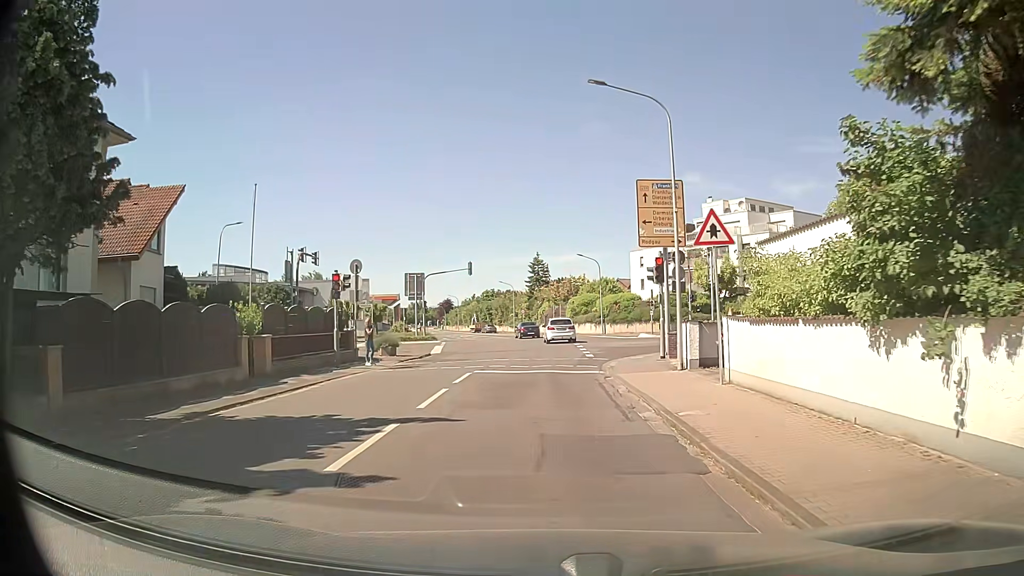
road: tertiary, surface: asphalt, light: Day
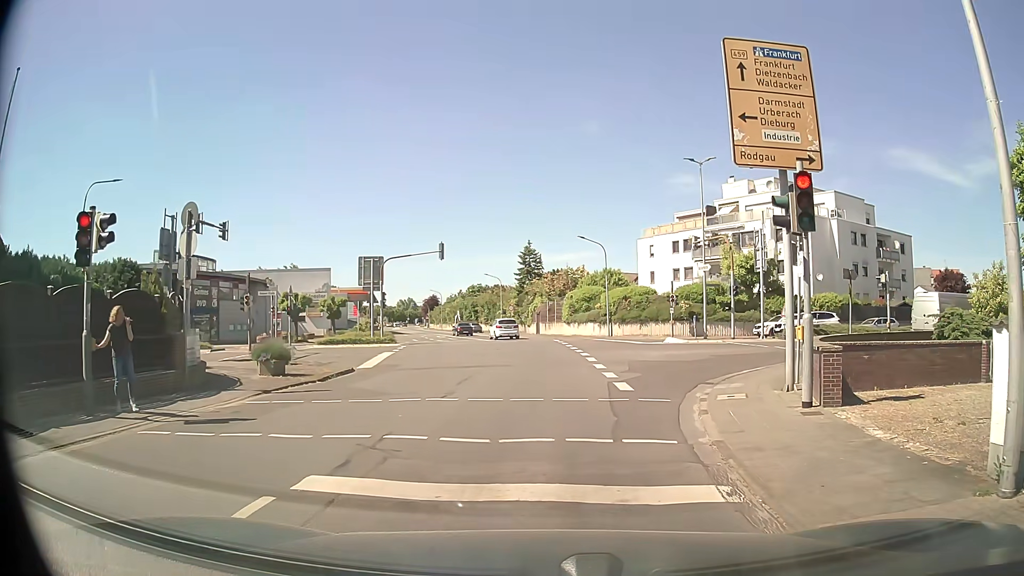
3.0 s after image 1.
(+0.4, +12.5) m; 0°
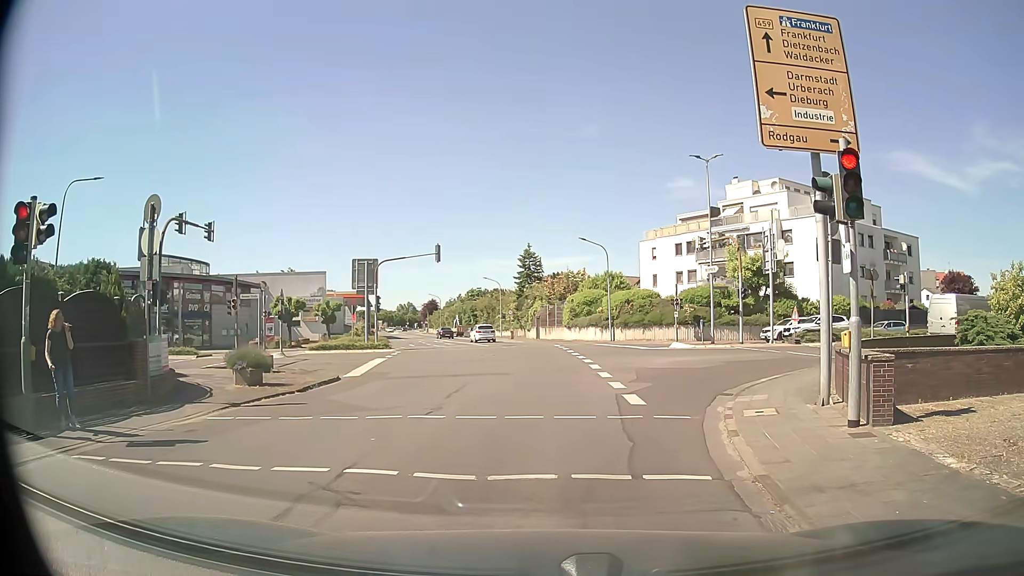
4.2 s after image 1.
(0.0, +1.4) m; +2°
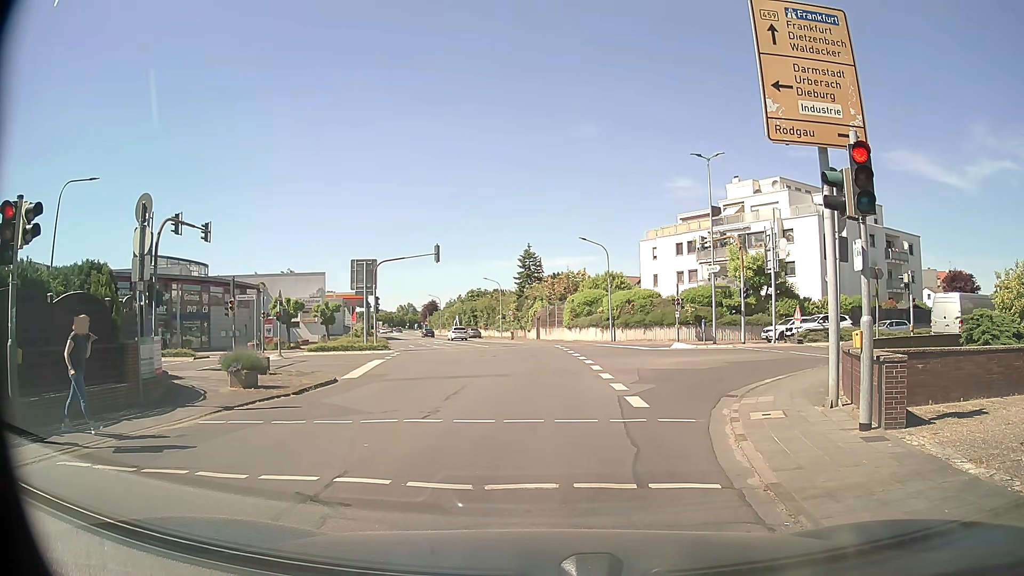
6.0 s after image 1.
(0.0, +0.4) m; 0°
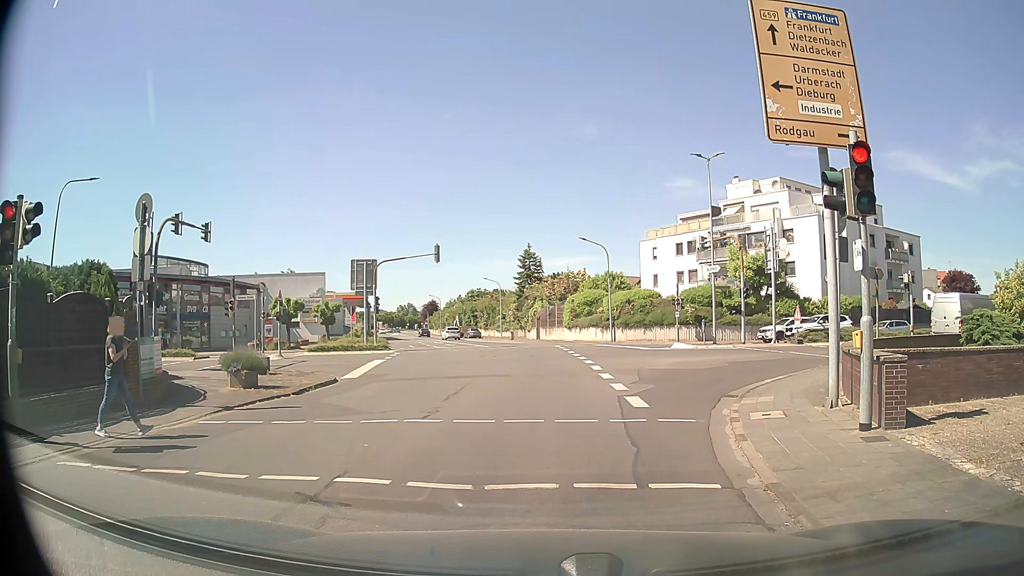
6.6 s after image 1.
(0.0, 0.0) m; 0°
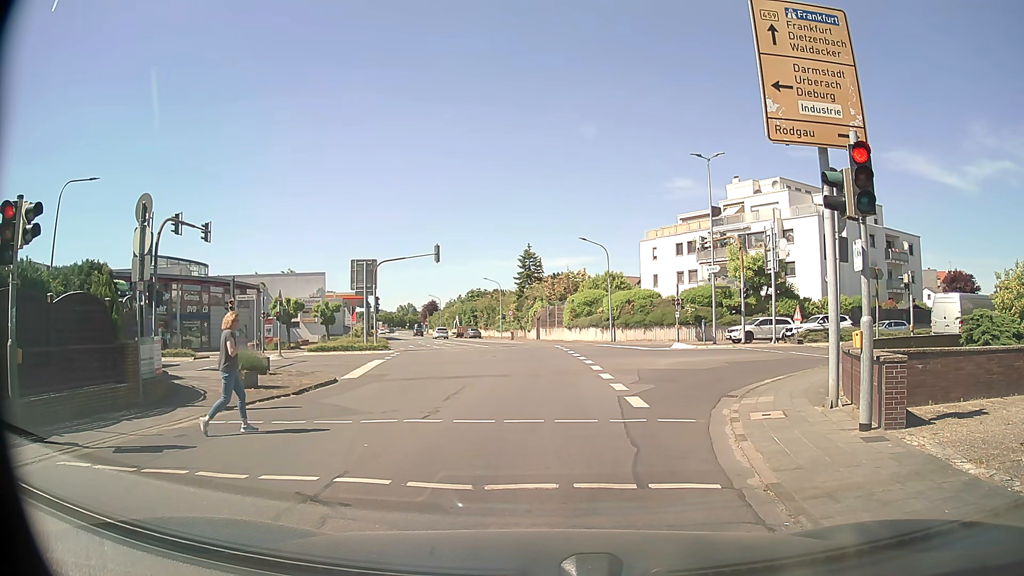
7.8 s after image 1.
(0.0, 0.0) m; 0°
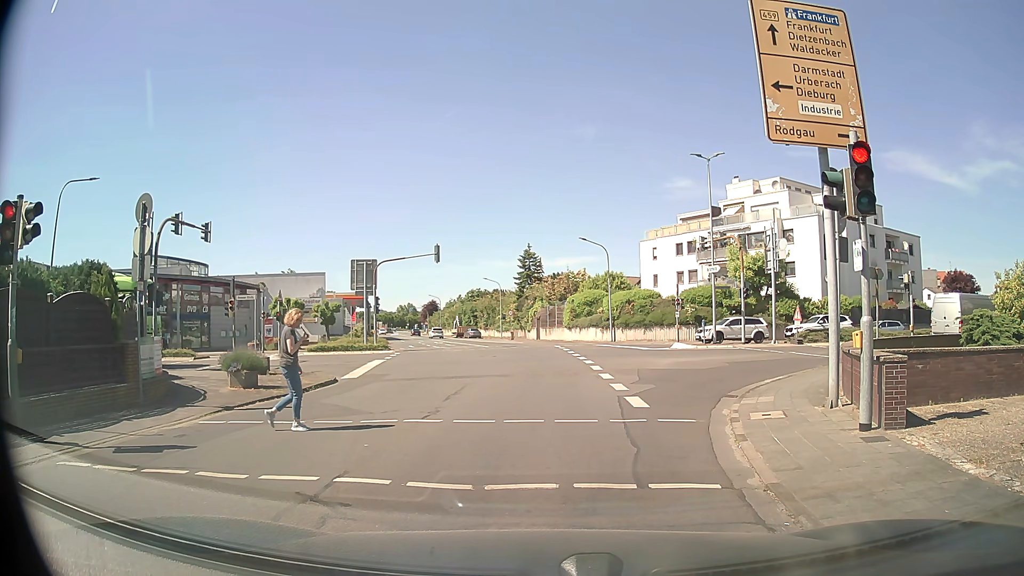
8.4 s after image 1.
(0.0, 0.0) m; 0°
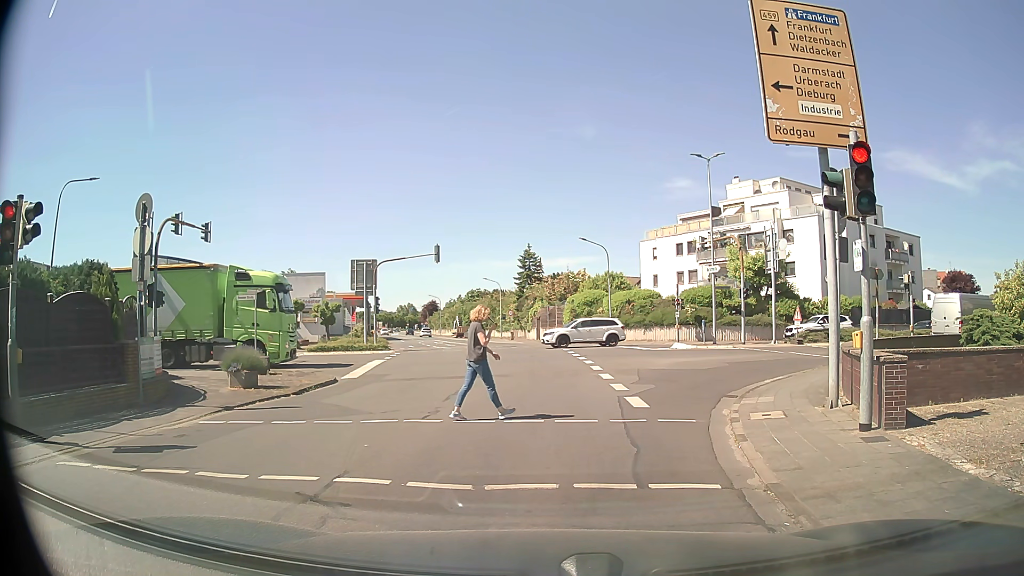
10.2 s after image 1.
(0.0, 0.0) m; 0°
(0, +10) (0, +20) (0, +30) (-1, +40) (-2, +50) (-4, +60) (-7, +69) (-9, +79) (-12, +89) (-14, +98) m
